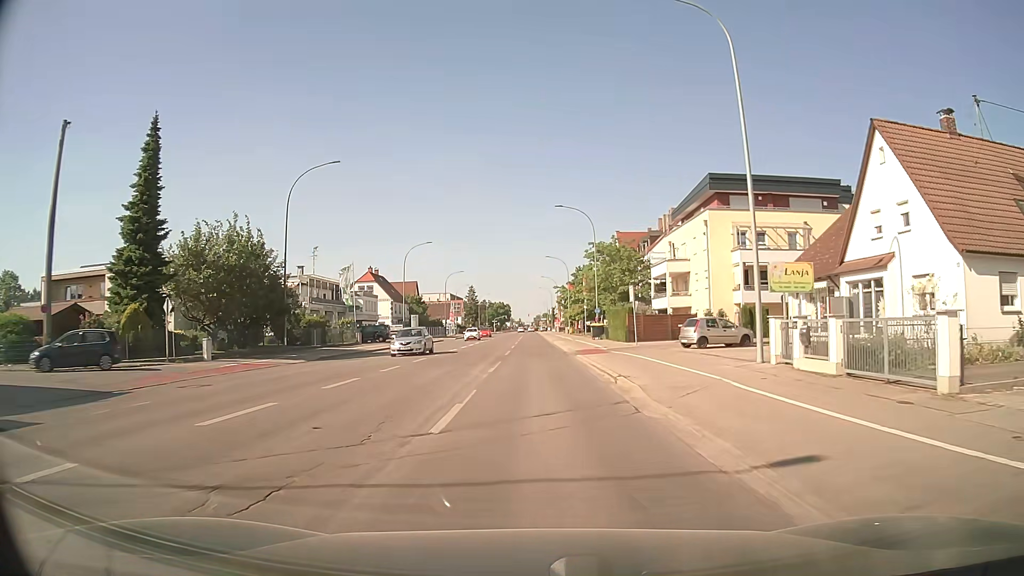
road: tertiary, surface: asphalt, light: Day
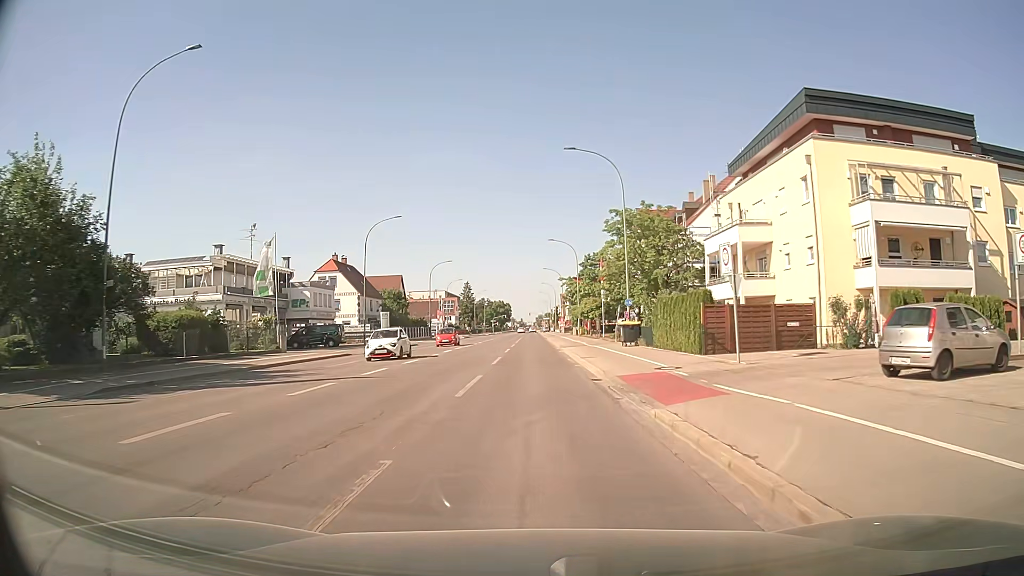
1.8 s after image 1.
(+0.2, +19.9) m; 0°
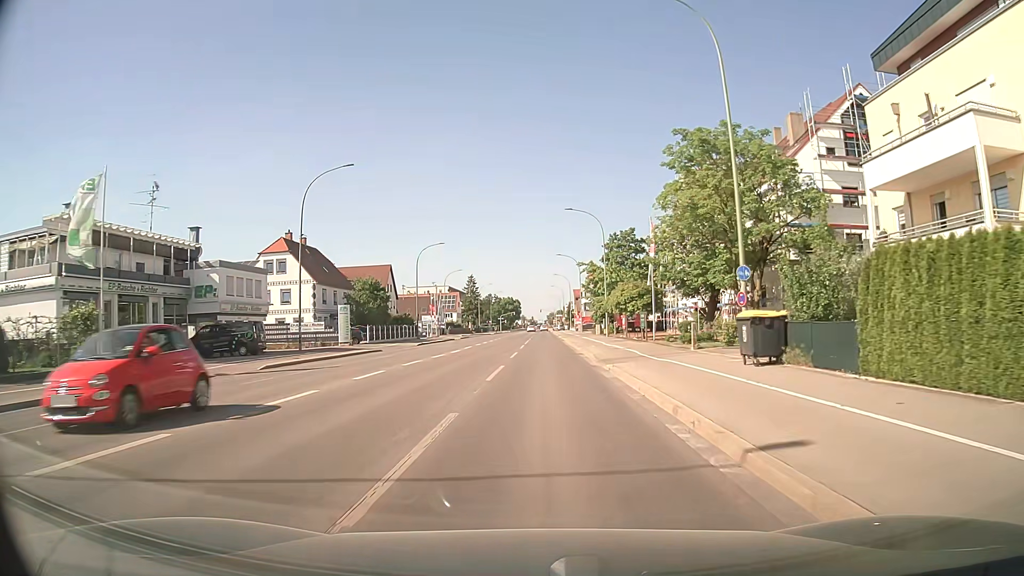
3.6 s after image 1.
(-0.2, +20.7) m; -1°
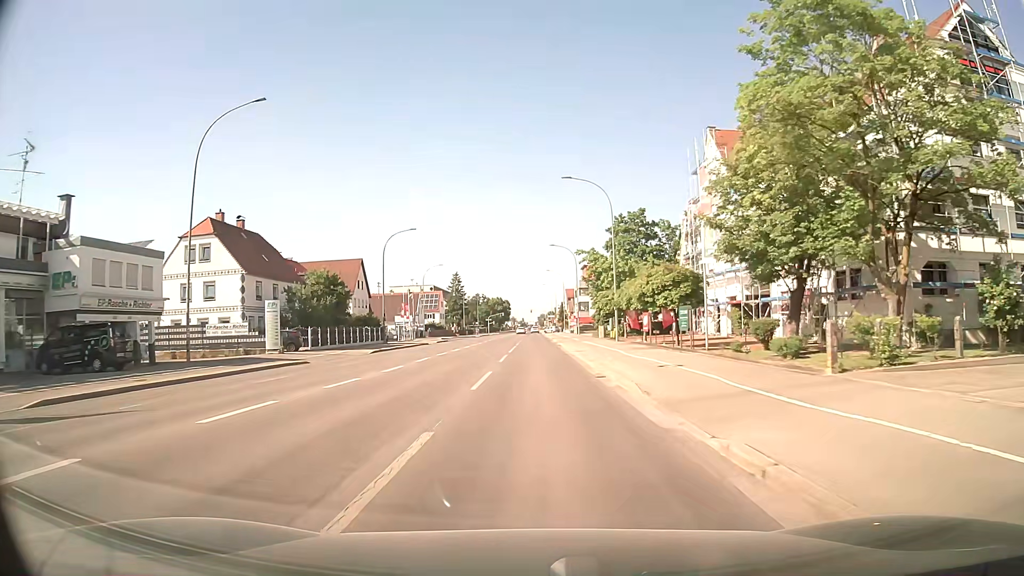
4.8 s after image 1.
(0.0, +14.0) m; +1°
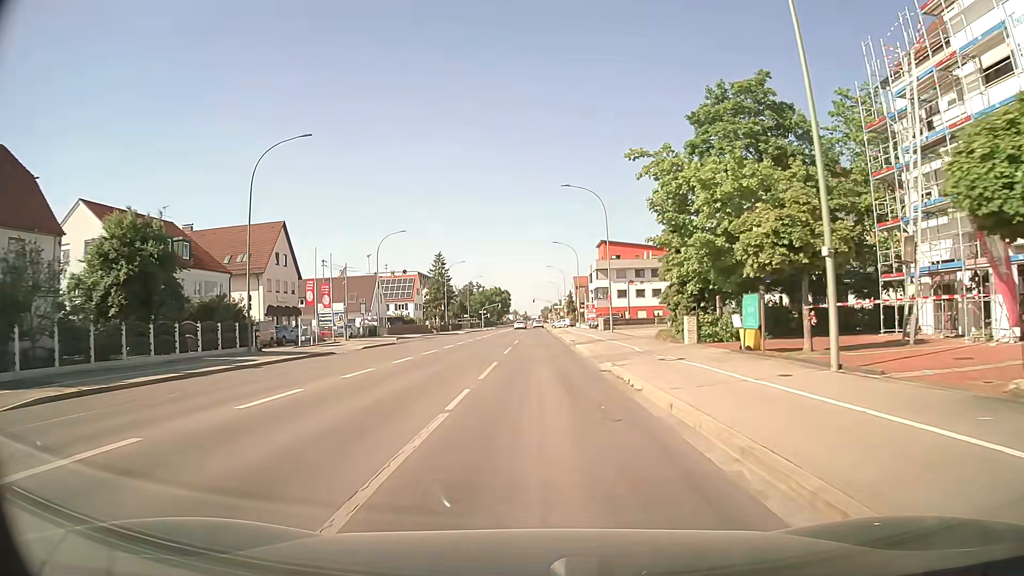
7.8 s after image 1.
(-0.2, +34.9) m; 0°
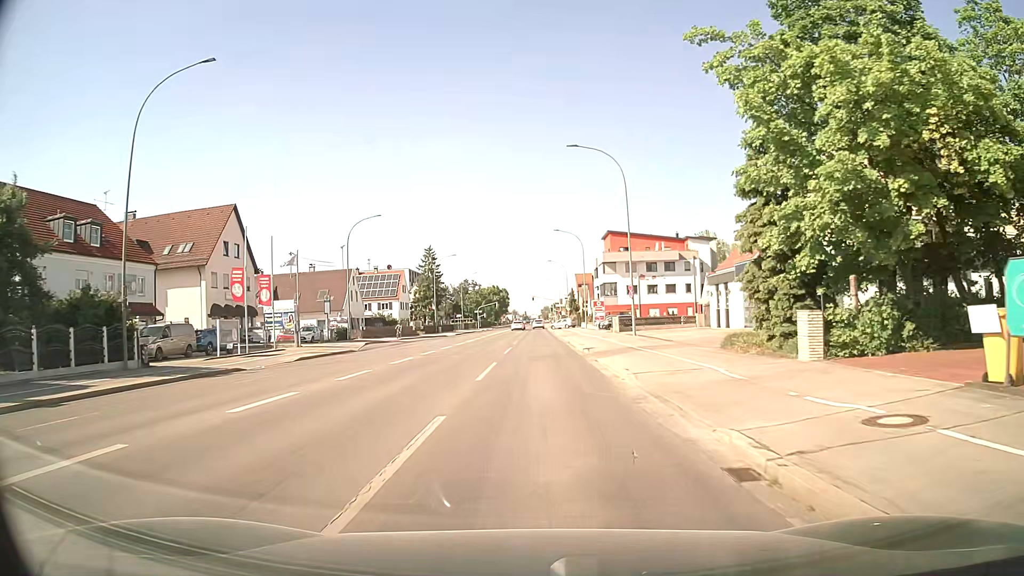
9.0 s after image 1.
(0.0, +12.2) m; 0°
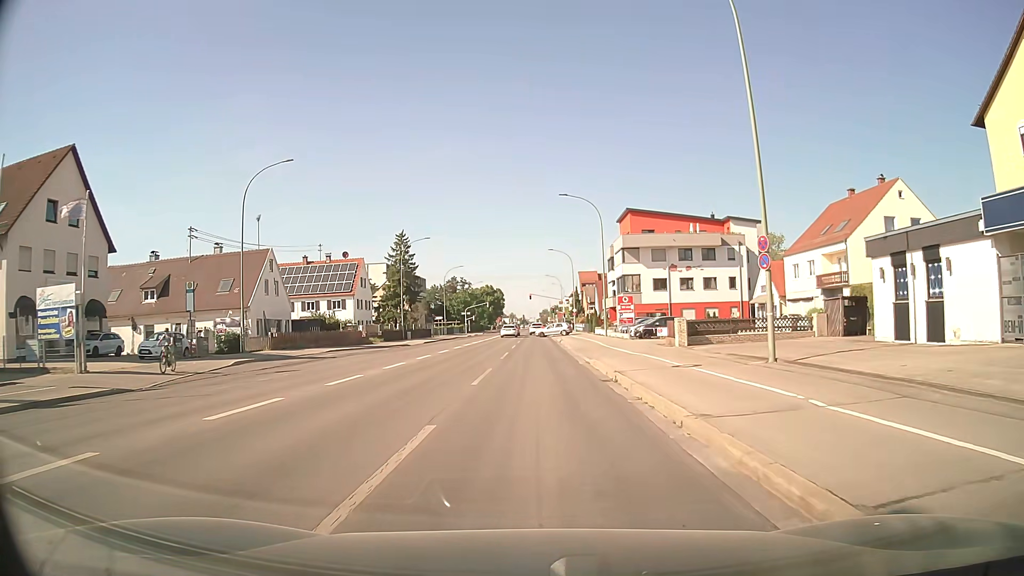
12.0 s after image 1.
(0.0, +24.3) m; 0°
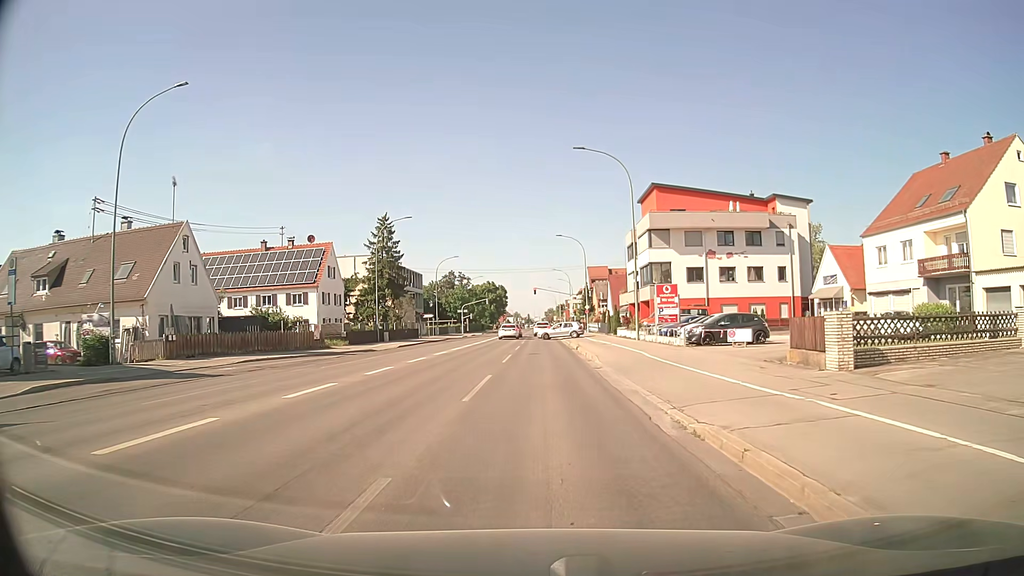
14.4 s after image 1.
(-0.1, +15.0) m; -1°
(0, +10) (0, +20) (0, +30) (+1, +40) (+1, +50) (+1, +60) (+1, +70) (+1, +80) (+1, +90) (+2, +100) m
